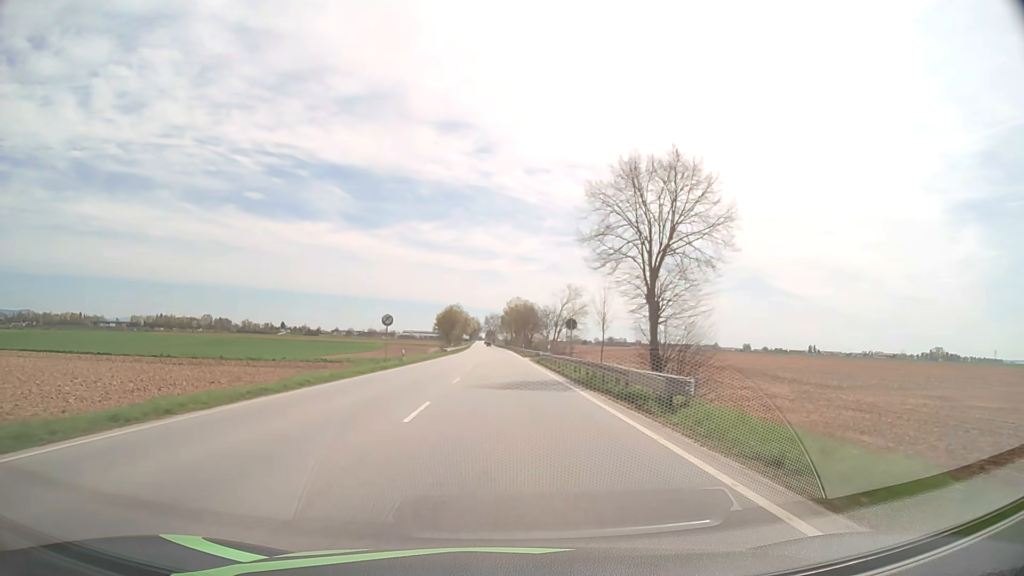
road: primary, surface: asphalt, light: Day
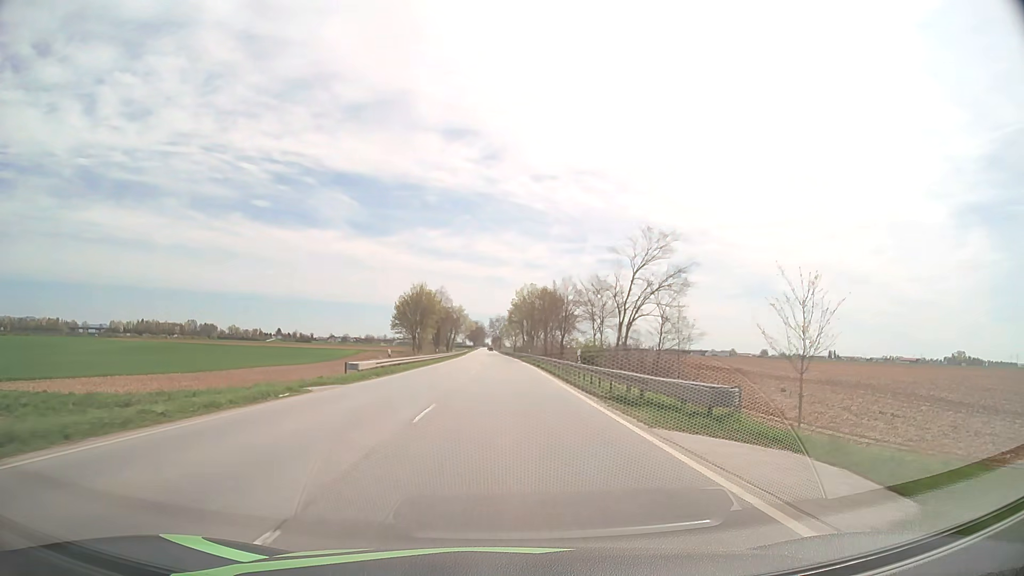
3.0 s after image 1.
(-0.3, +59.7) m; -1°
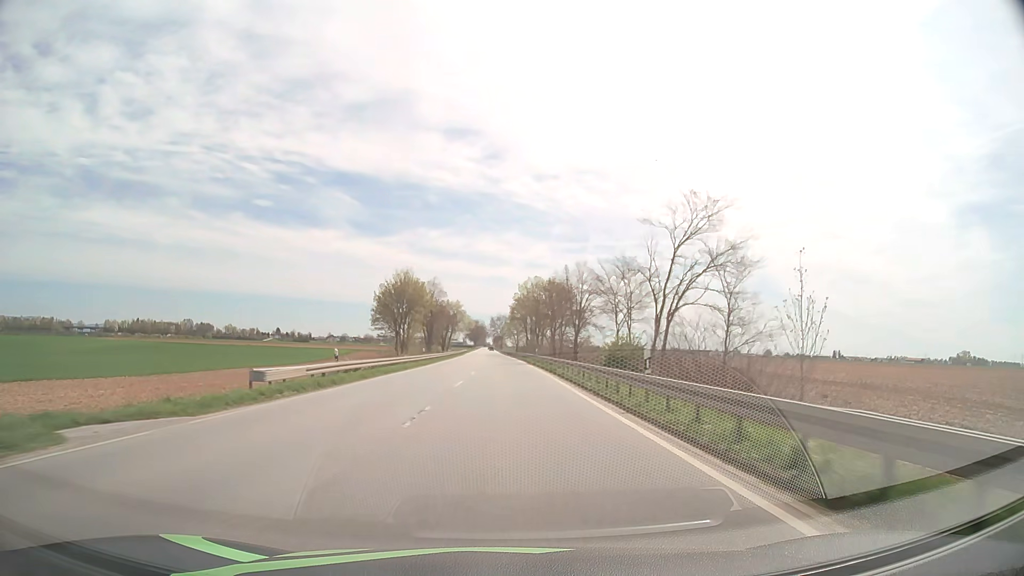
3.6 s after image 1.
(0.0, +13.4) m; 0°
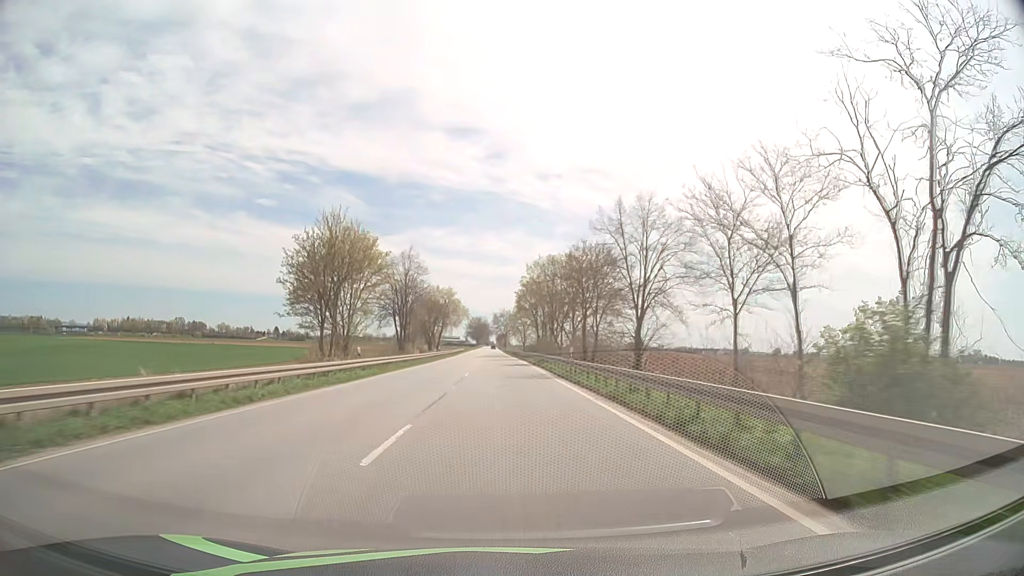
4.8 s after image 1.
(0.0, +28.1) m; 0°
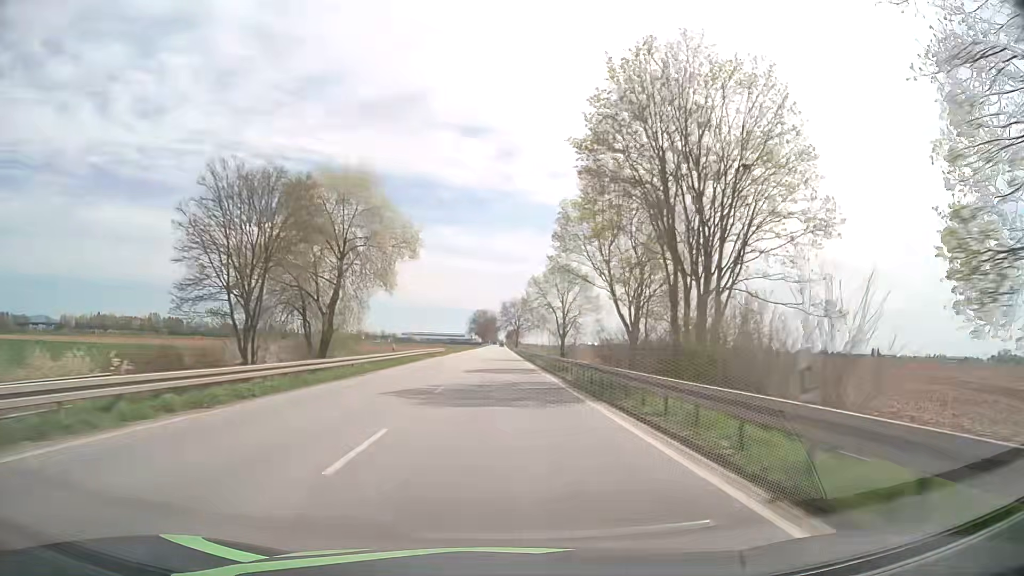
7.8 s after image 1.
(-0.7, +73.3) m; -1°
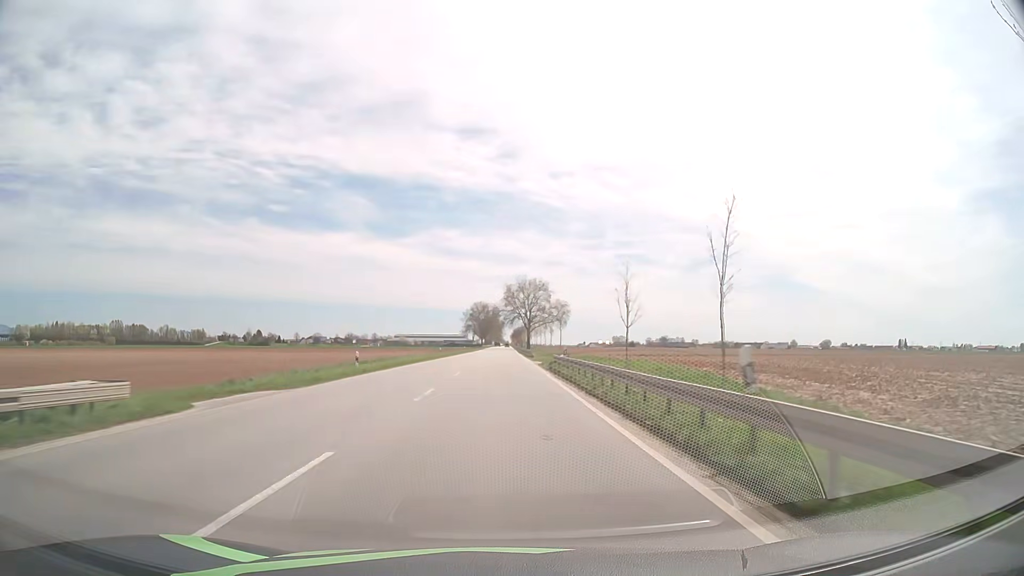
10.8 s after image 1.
(-0.4, +75.3) m; 0°
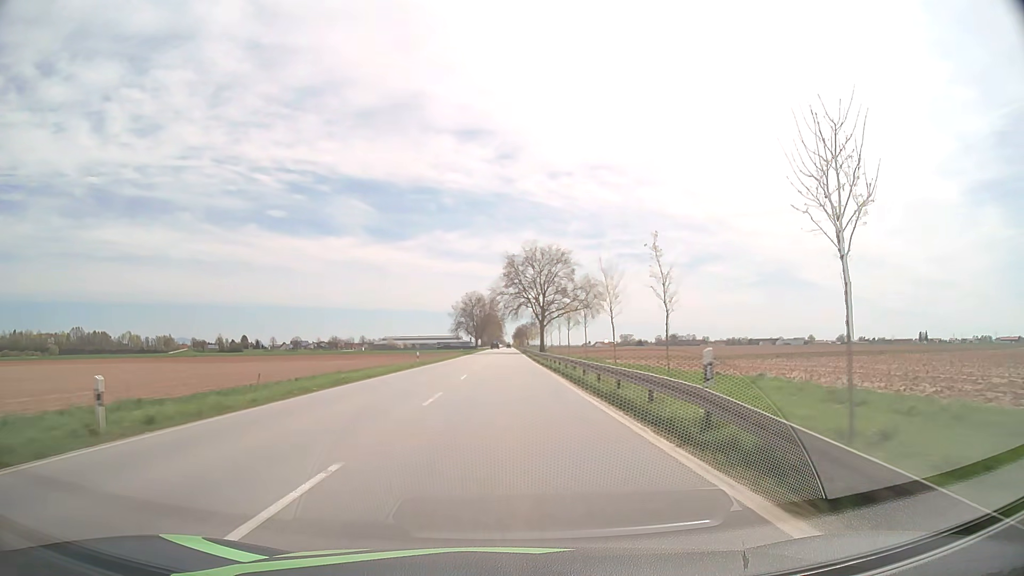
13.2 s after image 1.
(-0.1, +60.8) m; 0°
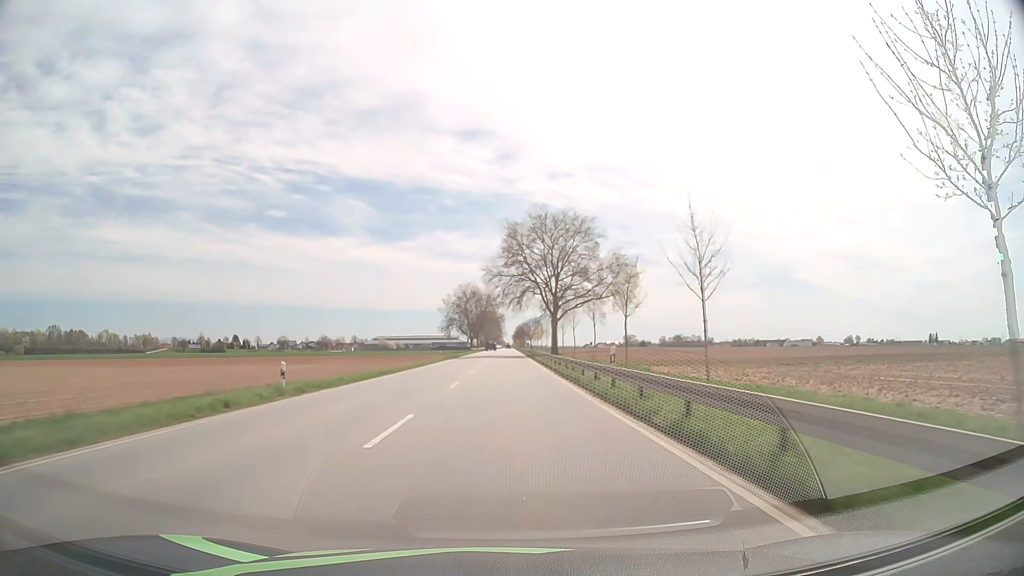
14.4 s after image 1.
(0.0, +30.9) m; 0°
(0, +10) (0, +20) (0, +30) (0, +40) (0, +50) (0, +60) (0, +70) (0, +80) (0, +90) (0, +100) m
